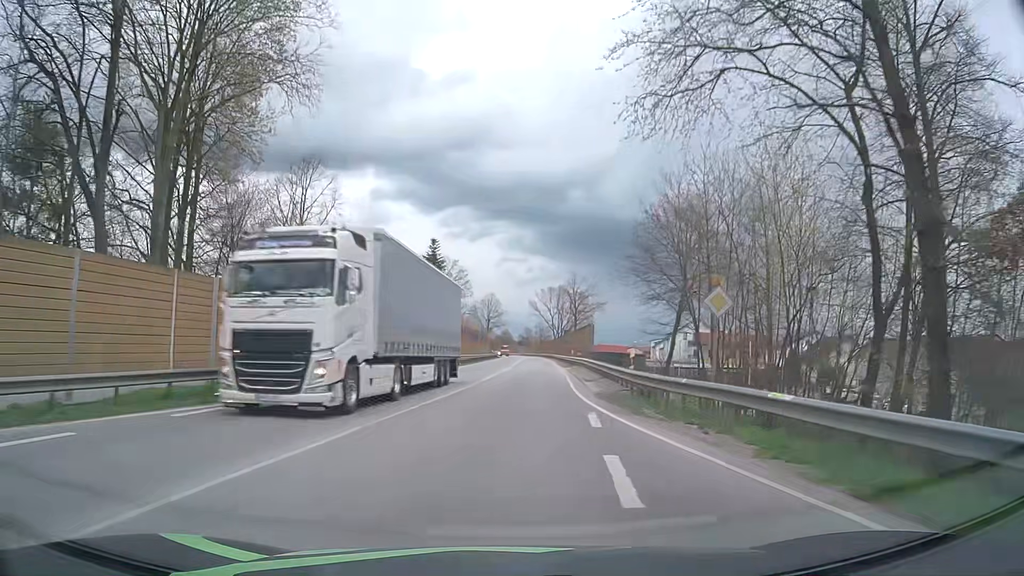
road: primary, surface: asphalt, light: Day
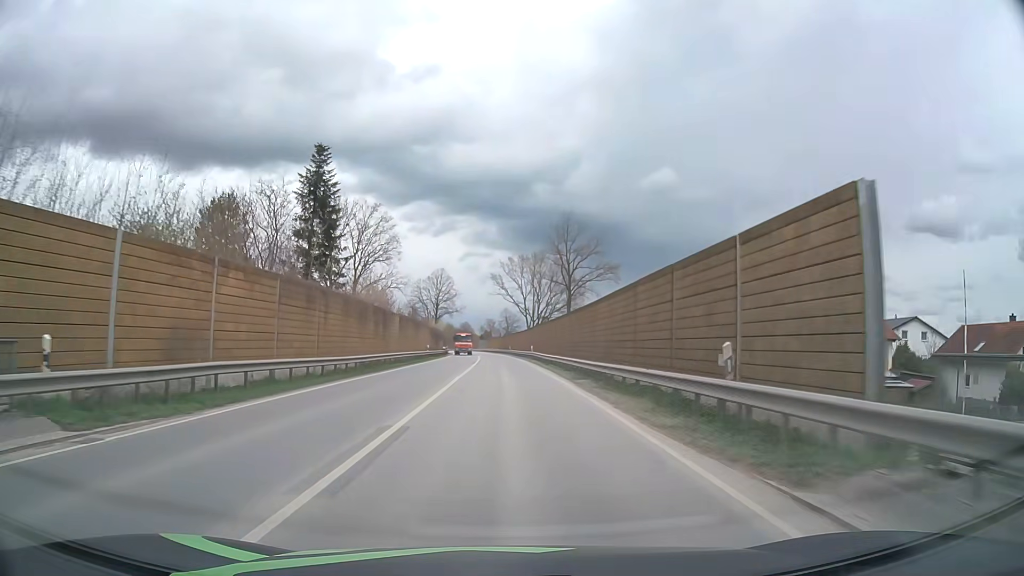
(+1.8, +46.5) m; +3°
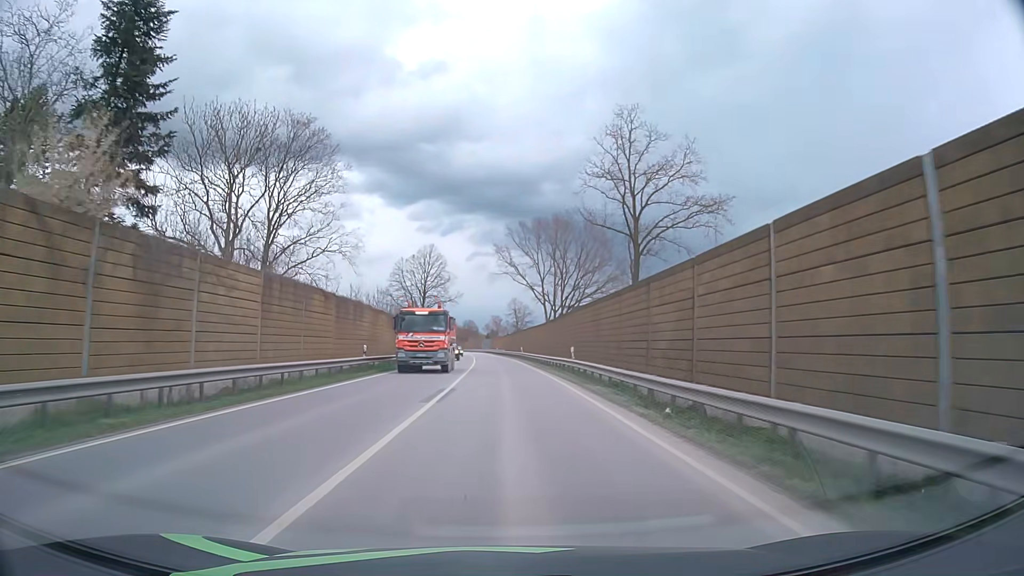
(-0.1, +32.1) m; 0°
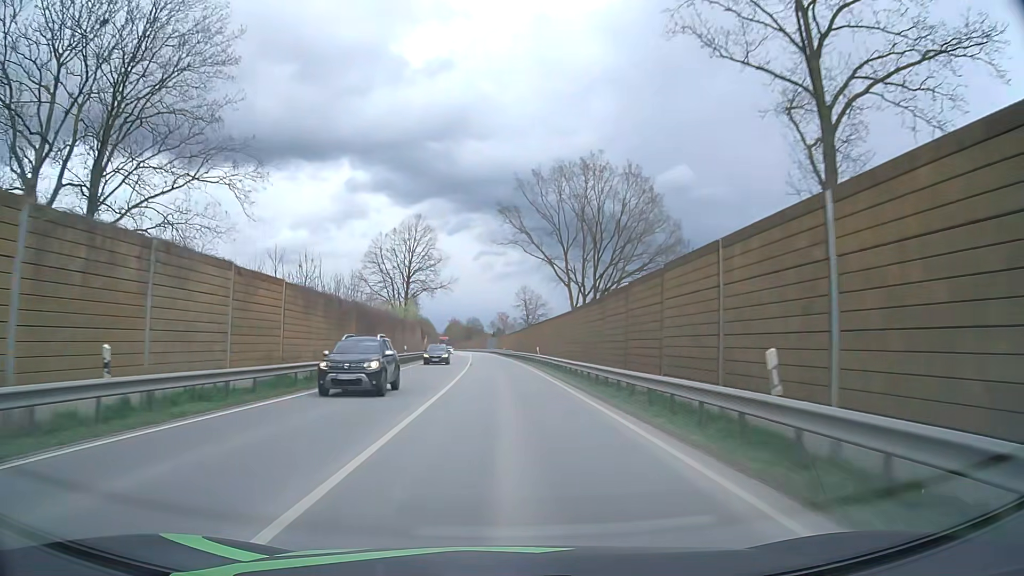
(-0.1, +22.7) m; -1°
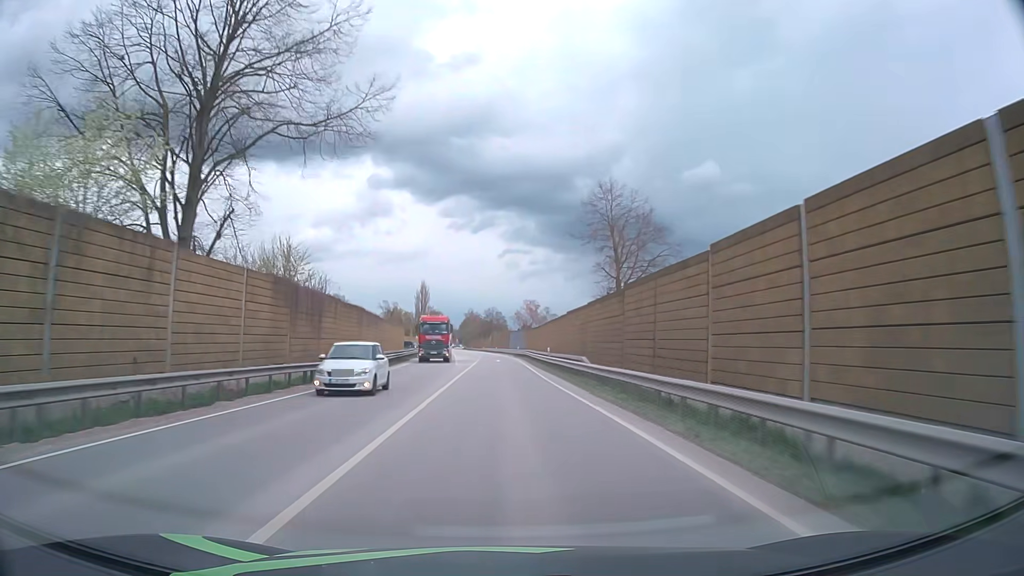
(-1.4, +59.3) m; -2°
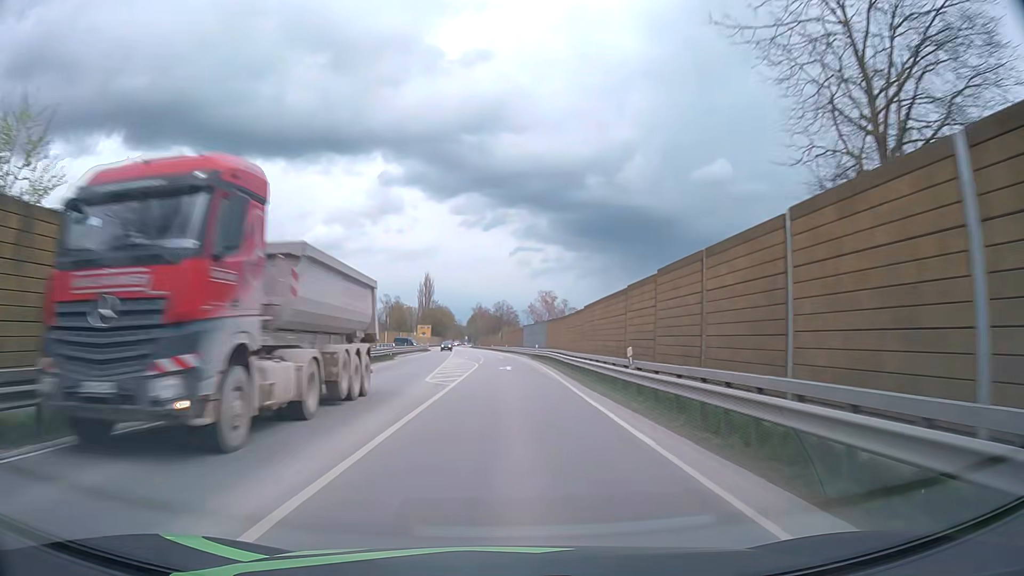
(-0.3, +24.6) m; -1°
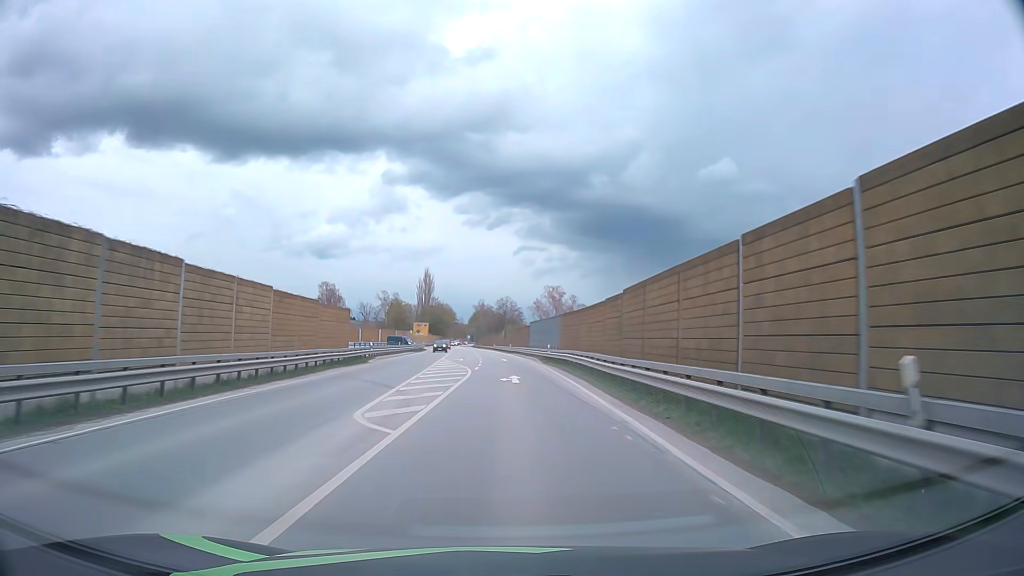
(0.0, +12.3) m; 0°
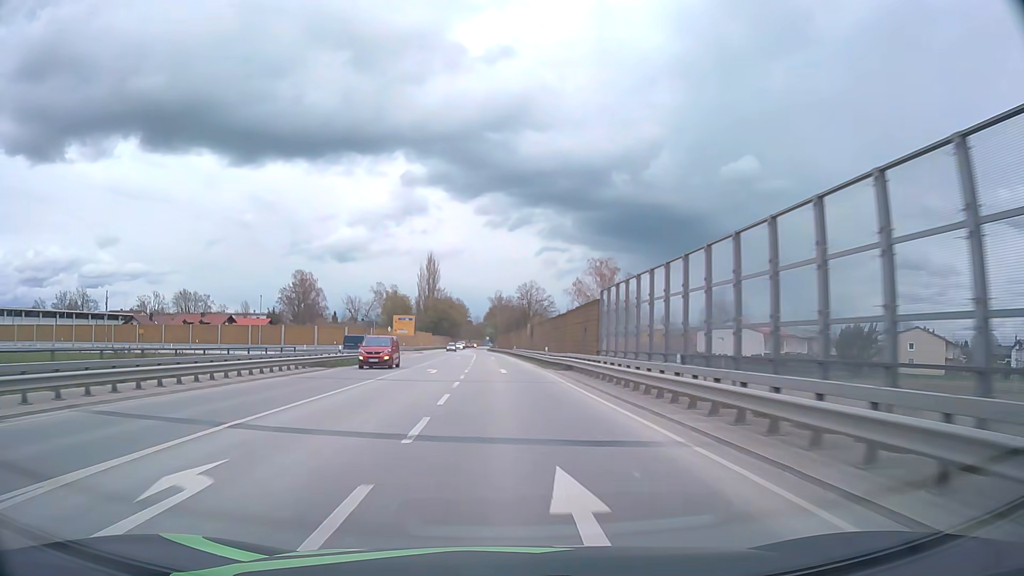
(-0.3, +49.4) m; -2°
(0, +10) (0, +20) (-1, +30) (-1, +40) (-1, +50) (-2, +60) (-2, +70) (-2, +80) (-3, +90) (-3, +100) m
